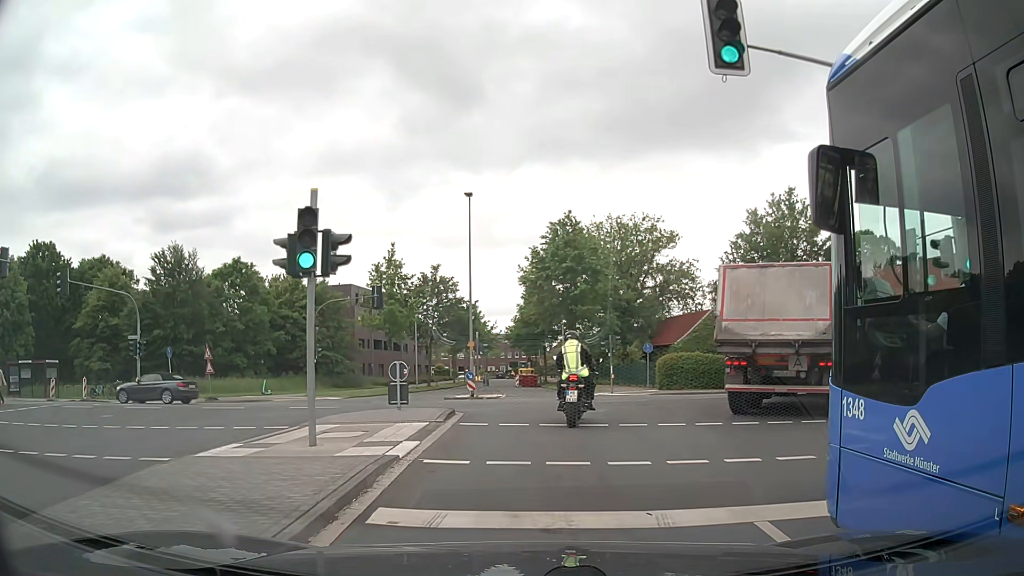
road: secondary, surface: asphalt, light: Day
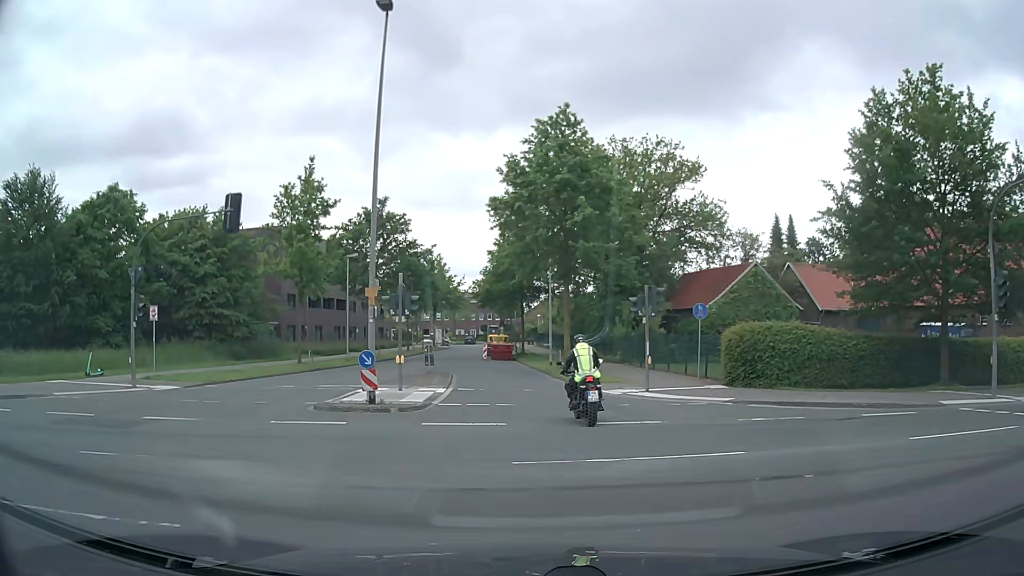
(+0.4, +18.2) m; +2°
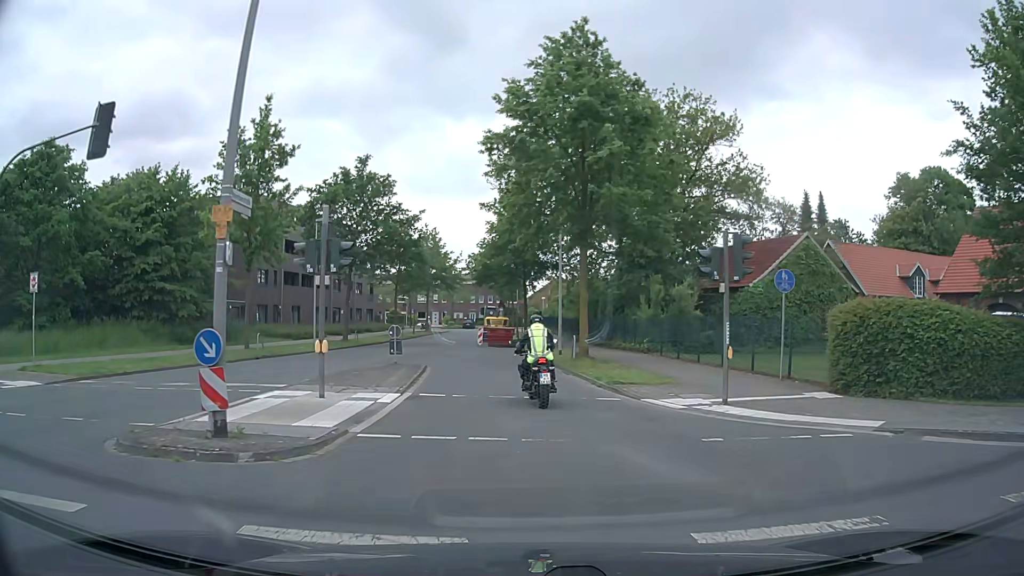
(+0.1, +8.4) m; 0°
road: residential
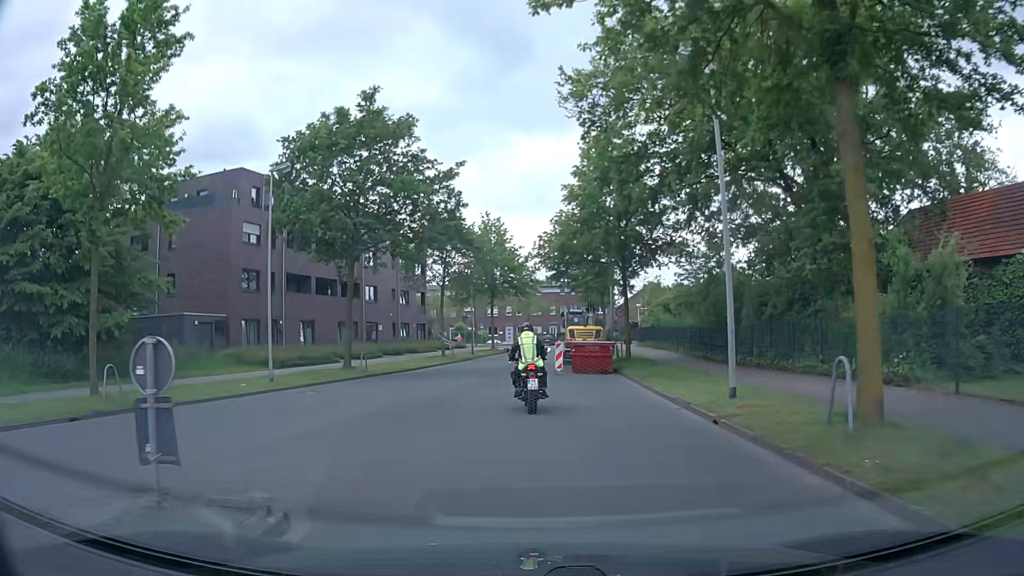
(-0.6, +17.8) m; -6°
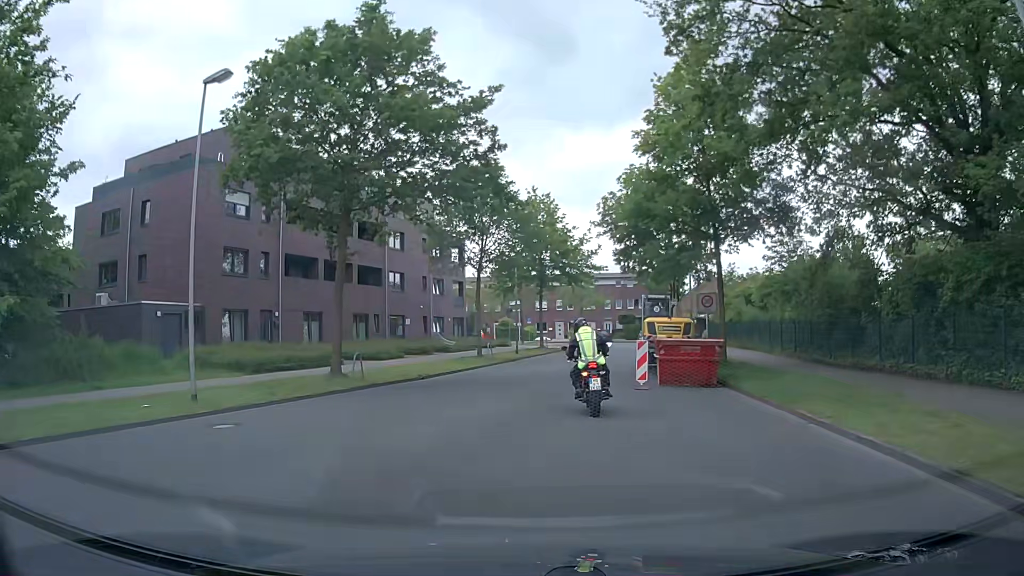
(-0.4, +9.1) m; -5°
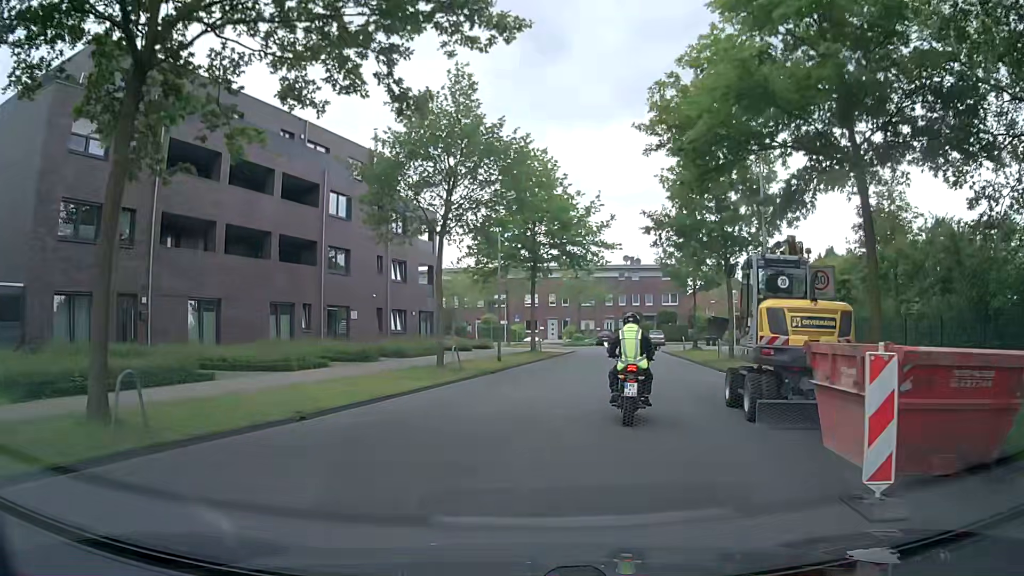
(+0.2, +12.7) m; +1°
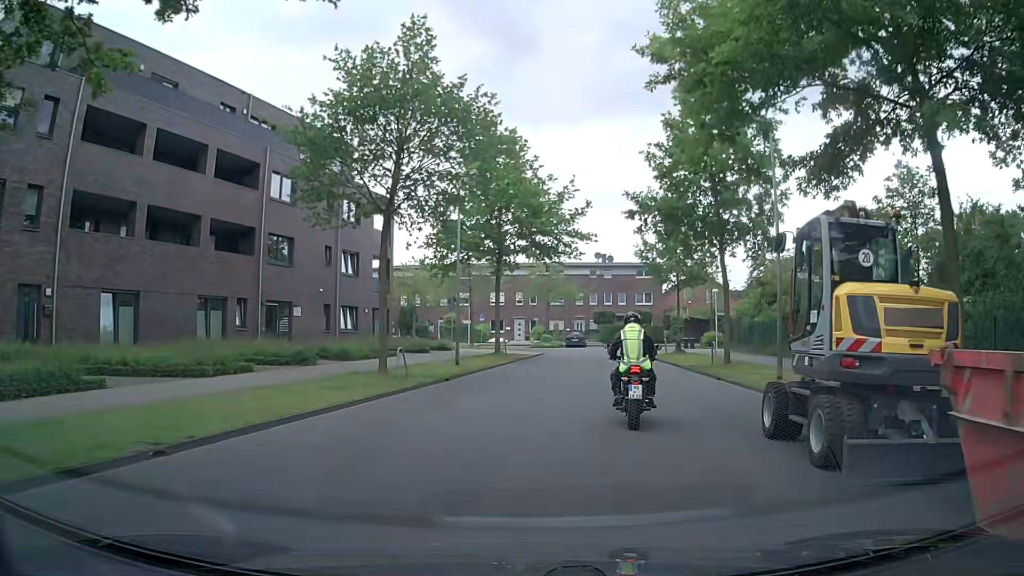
(+0.1, +4.1) m; +3°
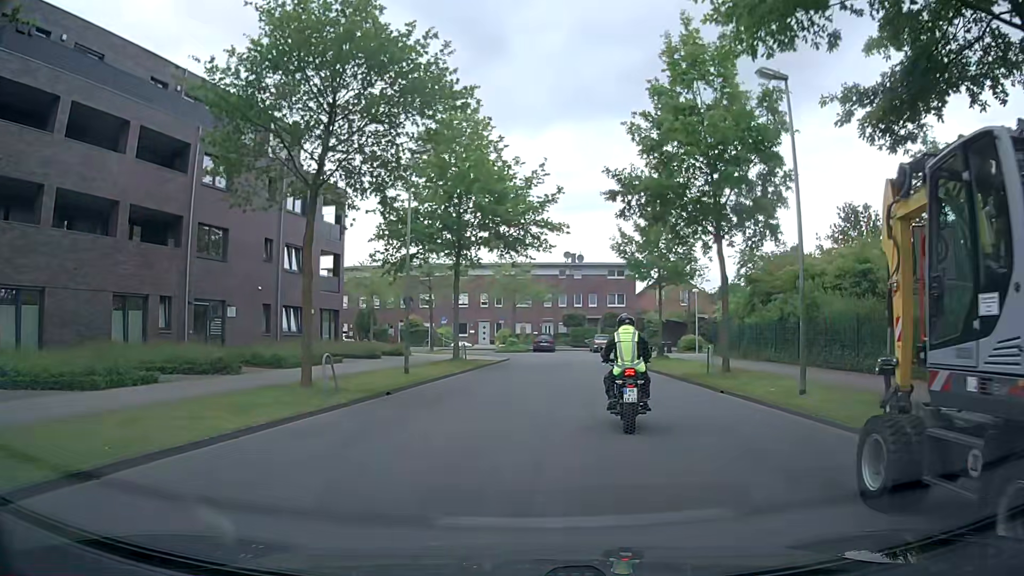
(+0.2, +4.0) m; +3°
(+1, +10) (+2, +20) (+3, +30) (+4, +40) (+1, +49) (-7, +54) (-17, +56) (-27, +57) (-37, +58) (-47, +59) m
